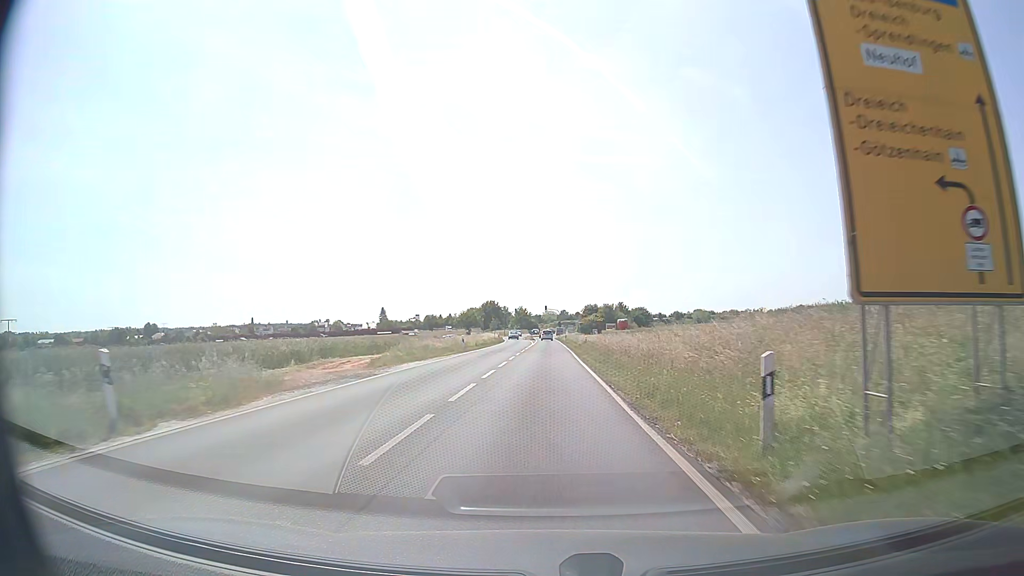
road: secondary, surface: asphalt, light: Day
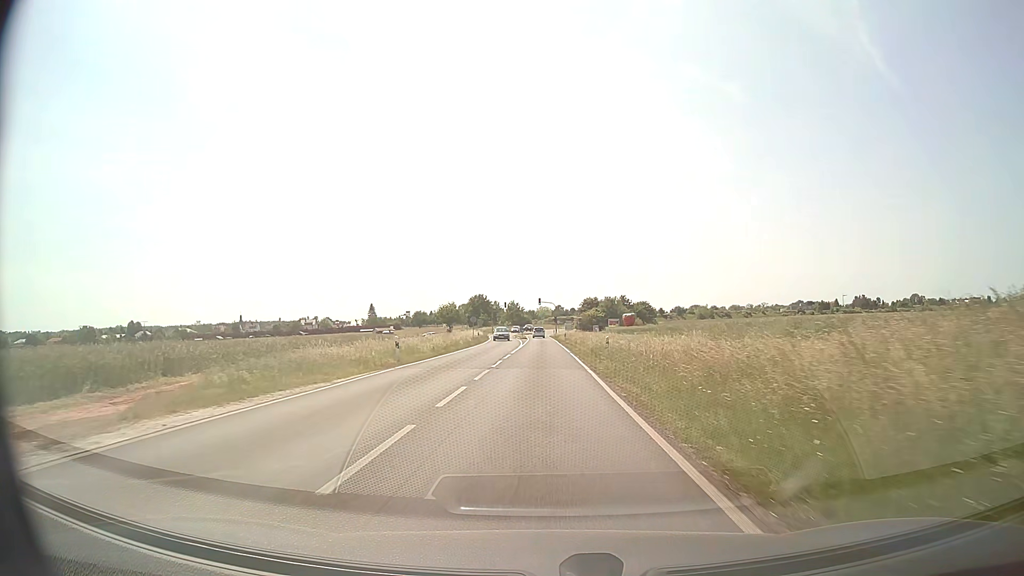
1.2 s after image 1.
(+0.1, +19.4) m; +1°
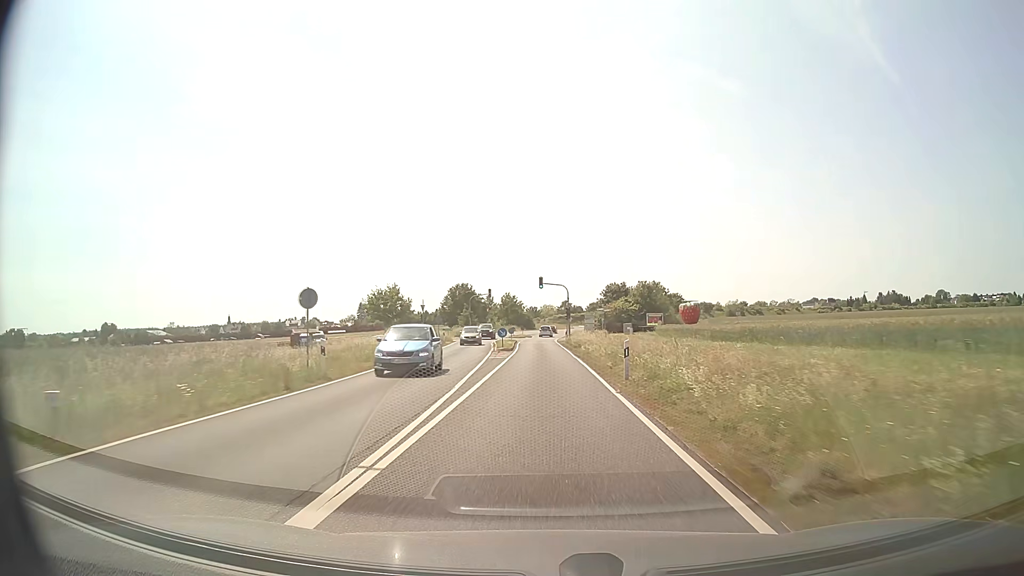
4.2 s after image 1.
(-0.1, +47.7) m; 0°
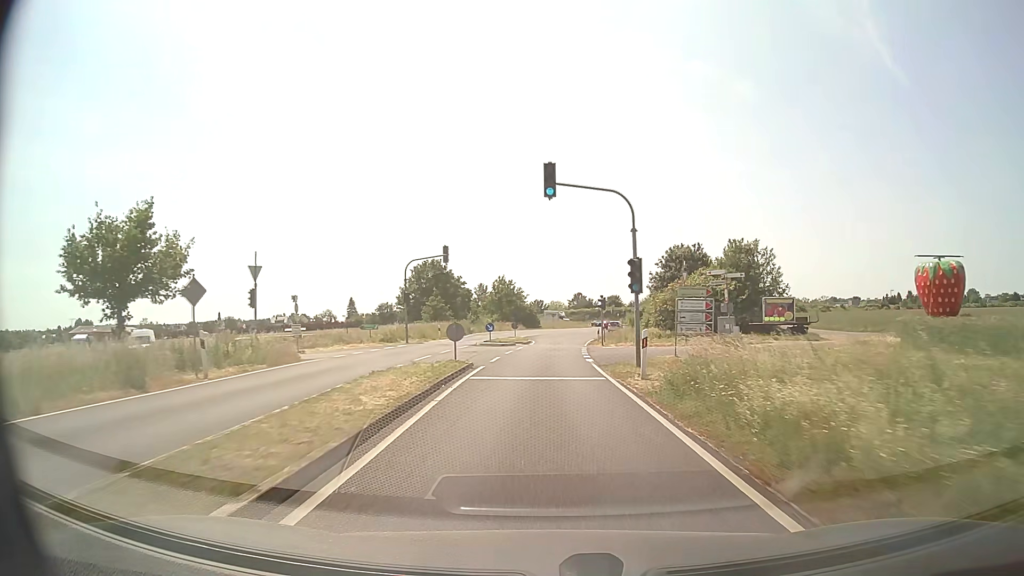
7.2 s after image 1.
(-0.2, +46.8) m; -1°
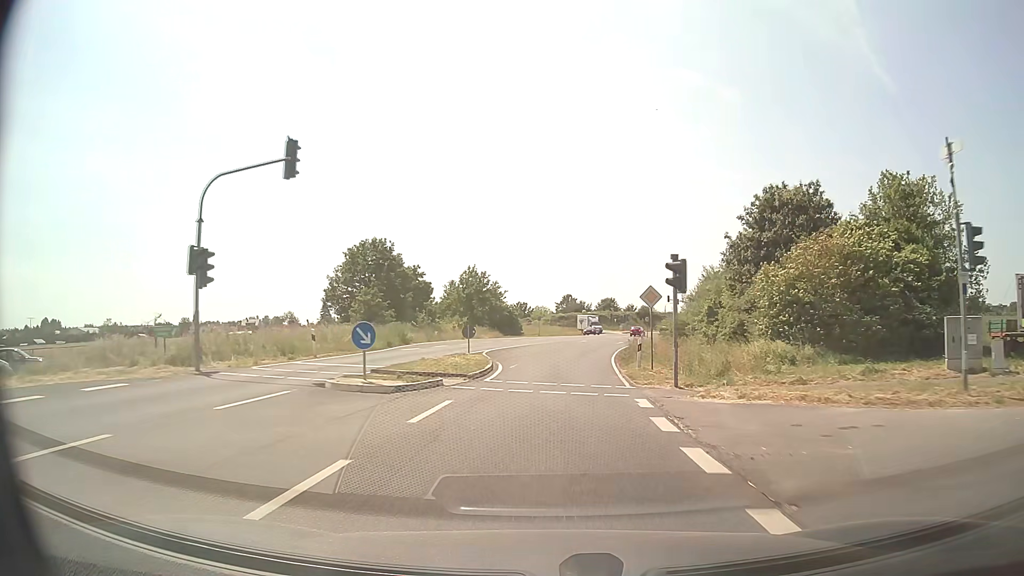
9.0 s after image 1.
(+0.1, +27.6) m; +1°
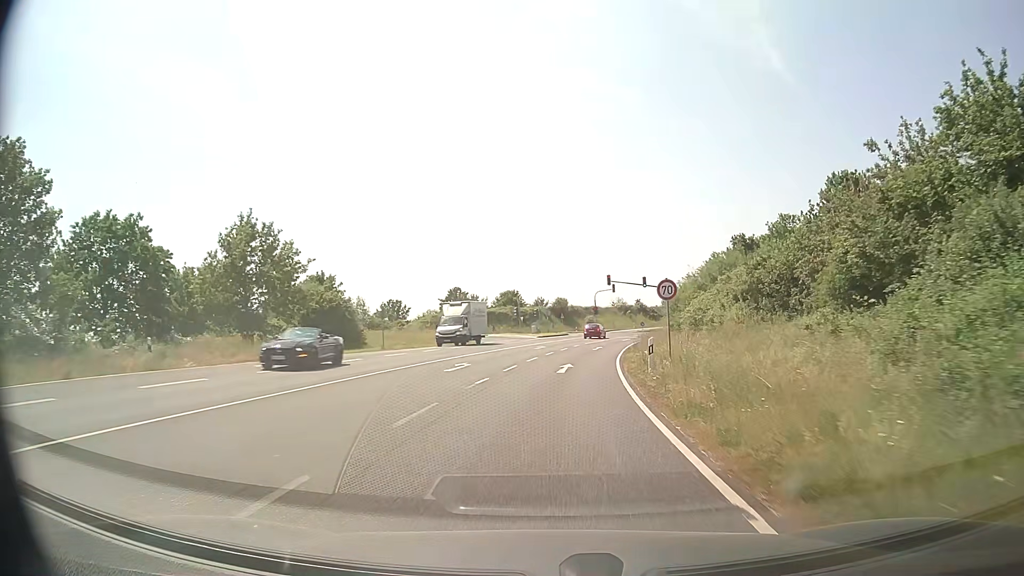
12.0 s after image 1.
(+3.3, +44.9) m; +8°
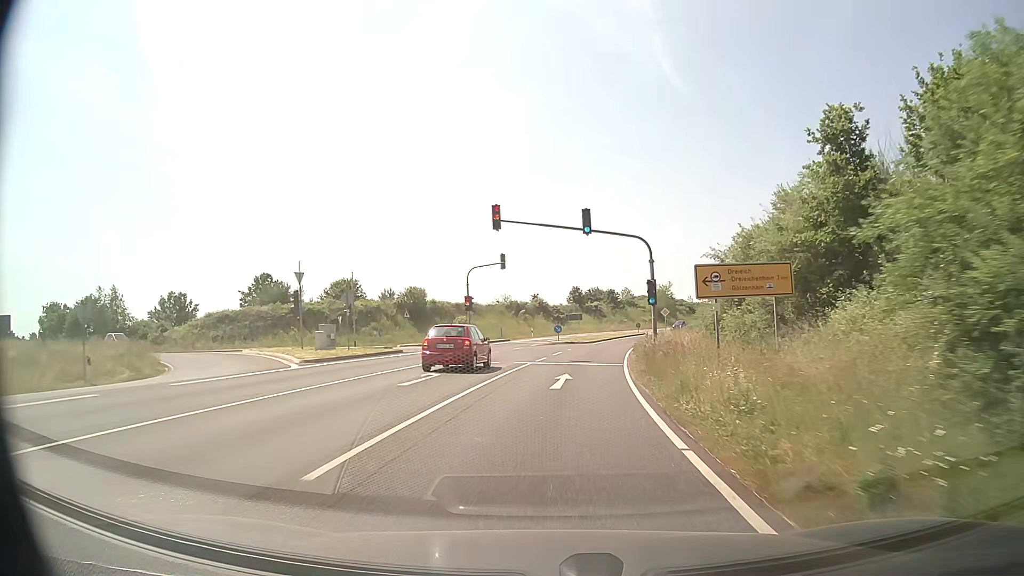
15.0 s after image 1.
(+4.0, +45.7) m; +10°
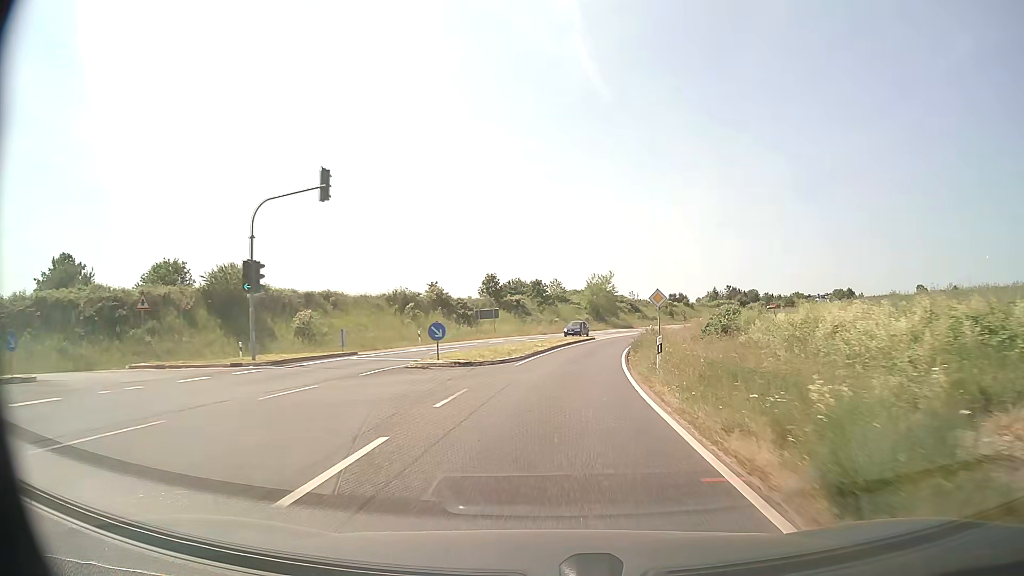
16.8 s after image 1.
(+1.6, +28.4) m; +7°
(0, +10) (+1, +20) (+2, +30) (+3, +40) (+5, +50) (+7, +59) (+9, +69) (+12, +79) (+16, +88) (+20, +97) m
